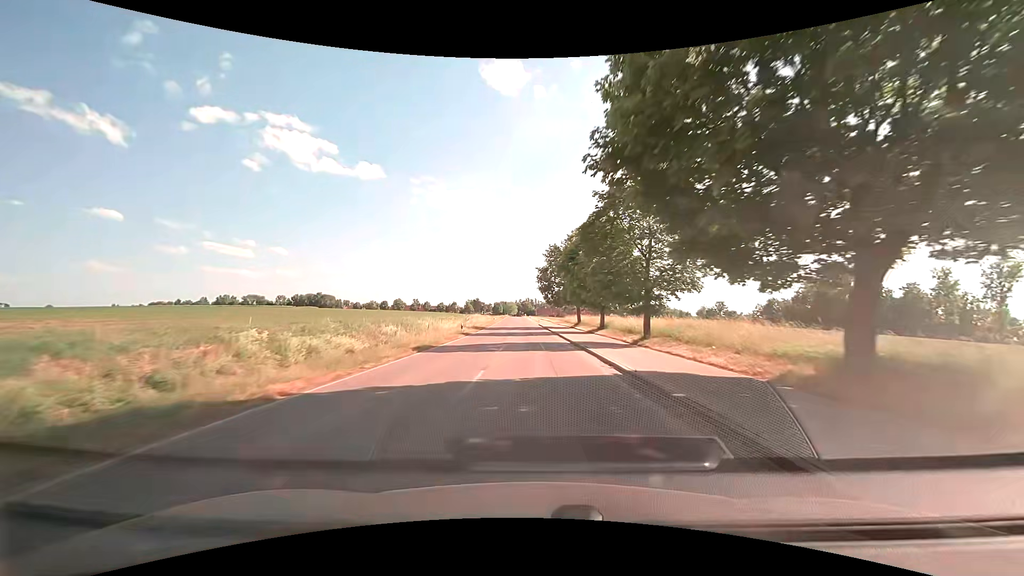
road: secondary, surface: asphalt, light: Day
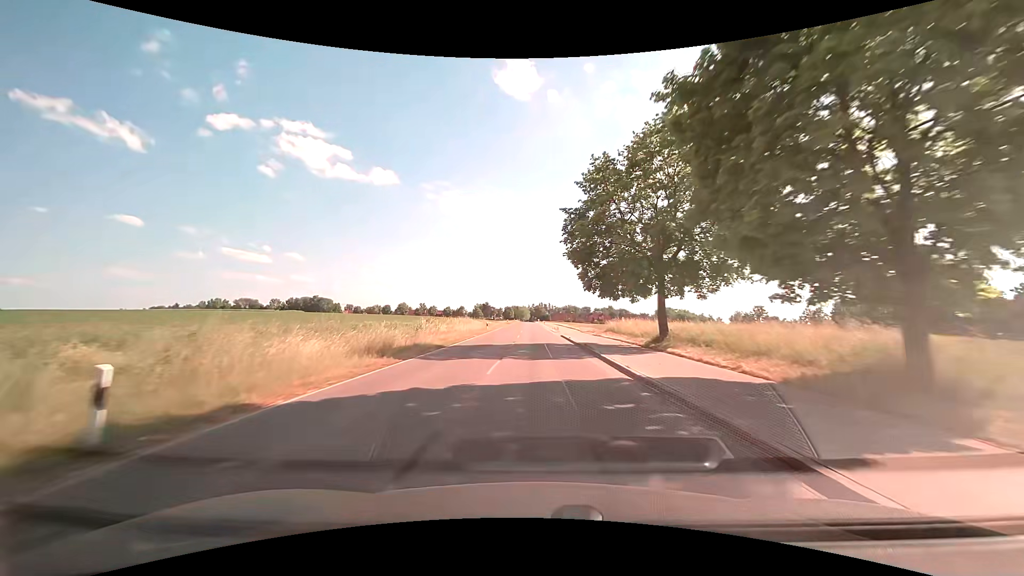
(-0.6, +32.8) m; -2°
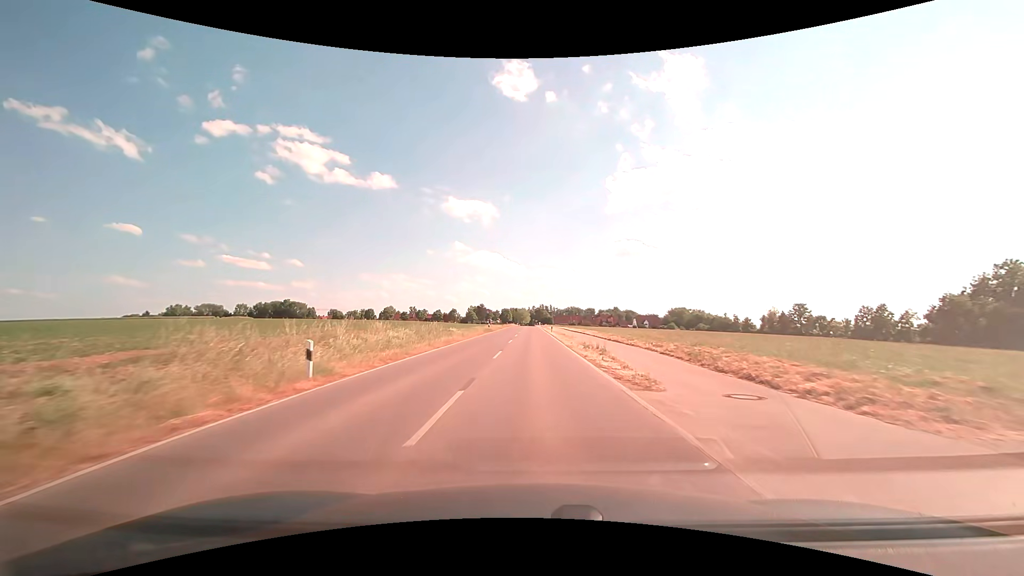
(-0.1, +42.9) m; 0°
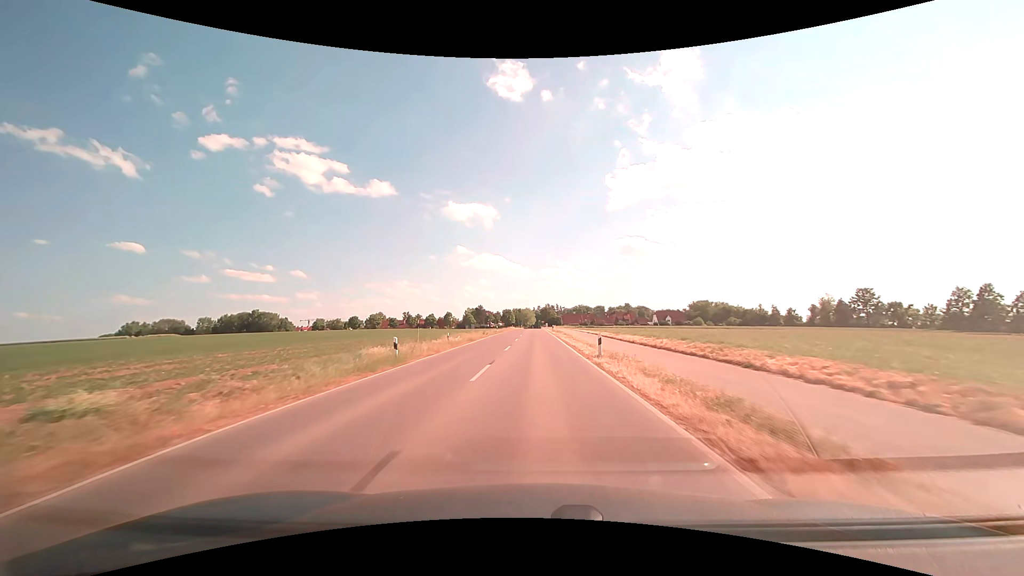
(-0.1, +42.4) m; -1°
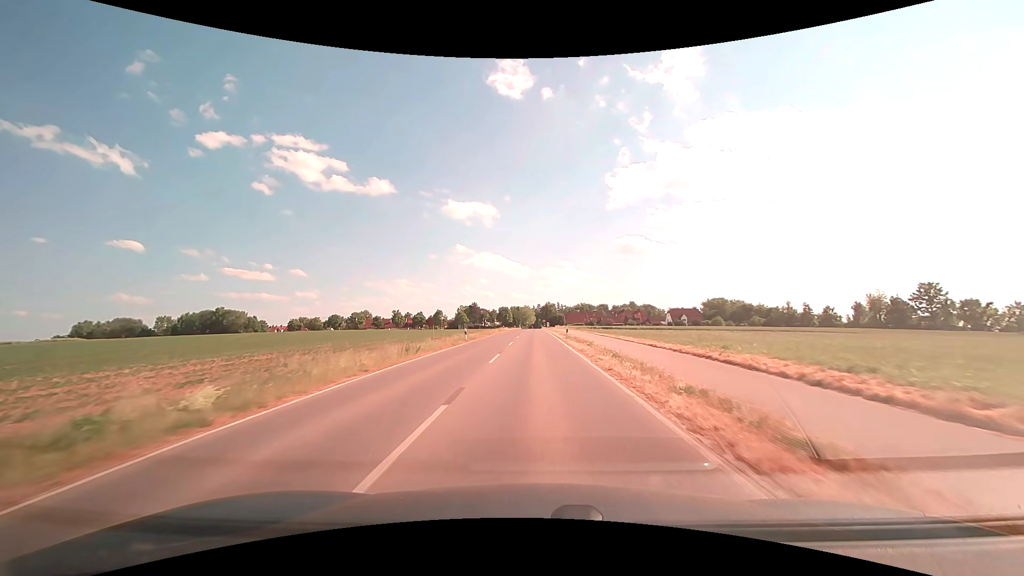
(0.0, +31.5) m; 0°
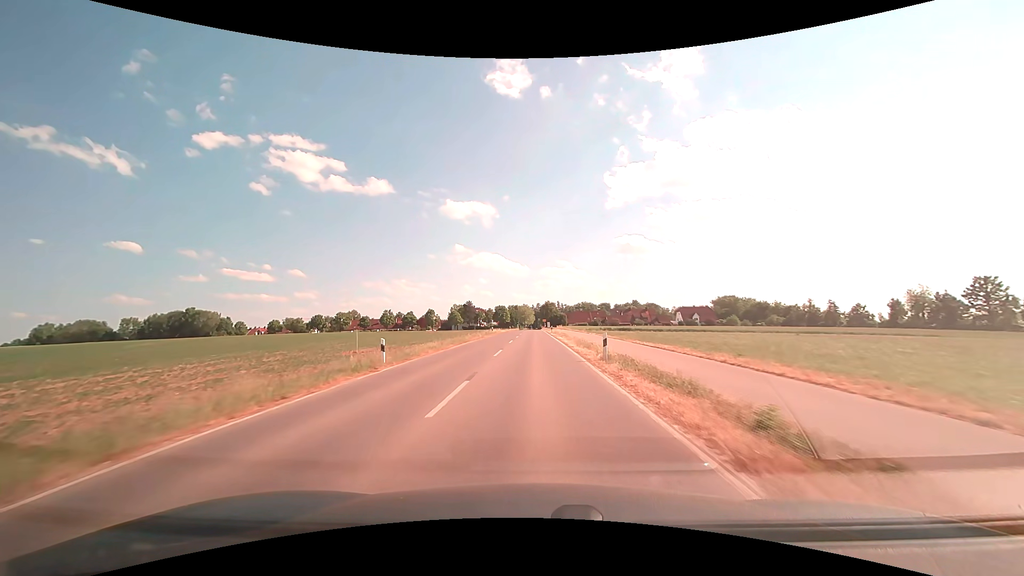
(0.0, +20.9) m; 0°
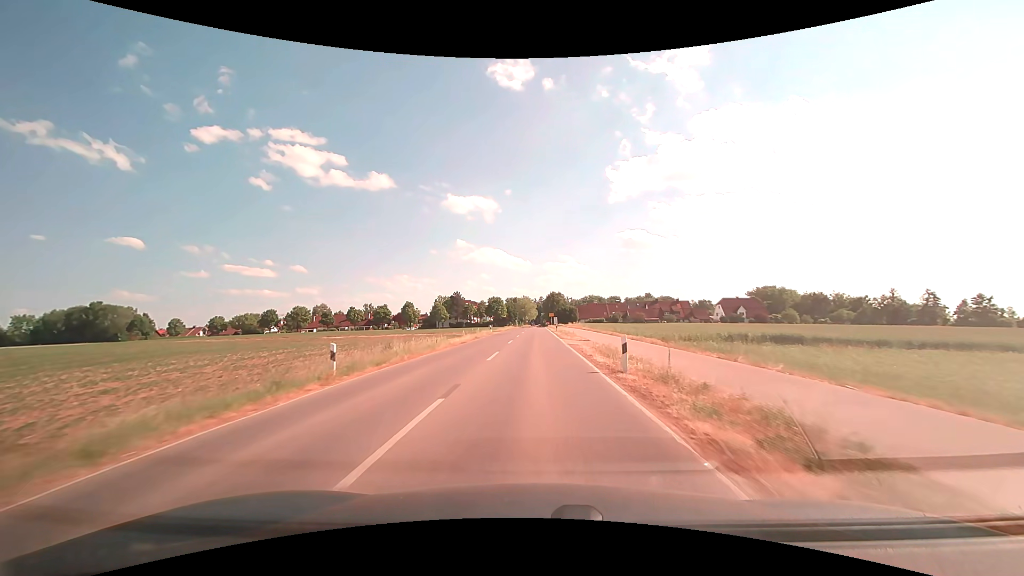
(-0.1, +51.0) m; 0°
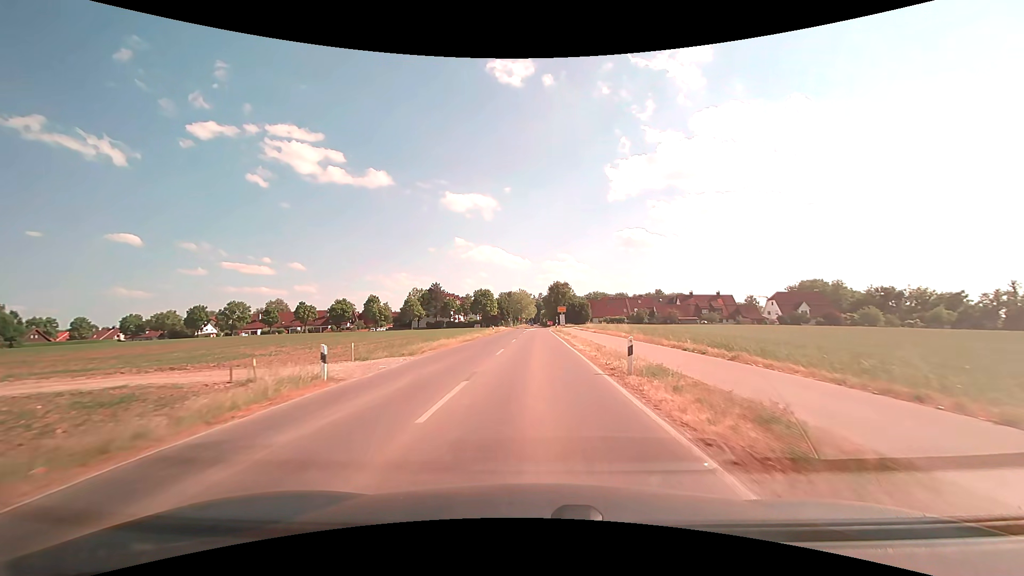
(+0.1, +45.5) m; 0°
(0, +10) (0, +20) (0, +30) (0, +40) (0, +50) (0, +60) (0, +70) (+1, +80) (+1, +90) (+1, +100) m
